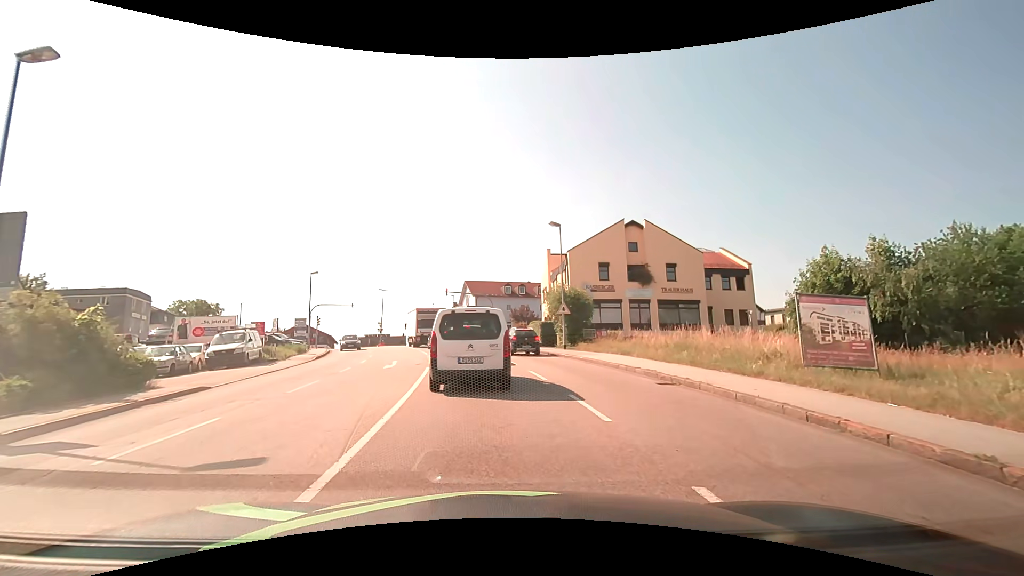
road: tertiary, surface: asphalt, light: Day
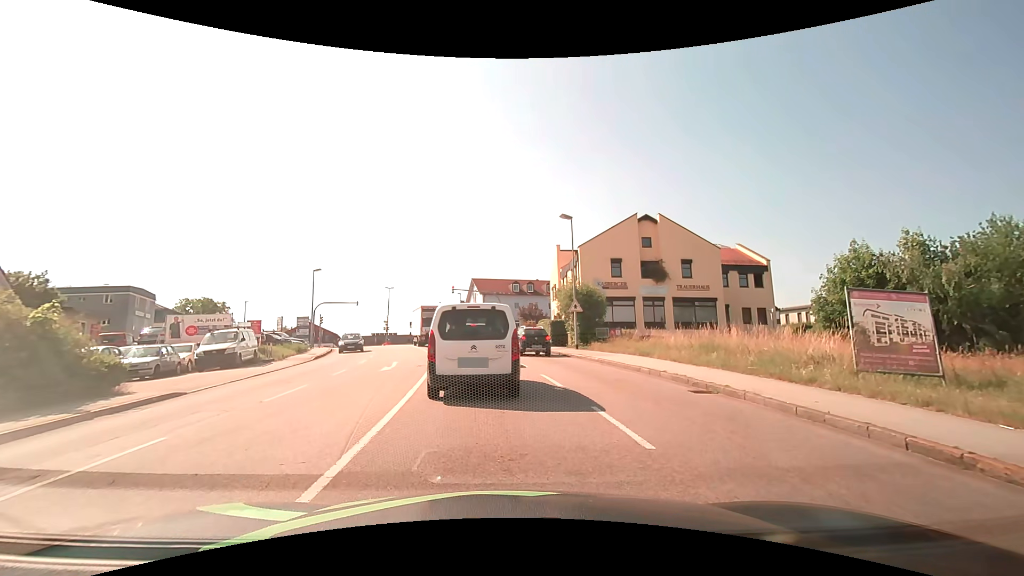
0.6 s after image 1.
(0.0, +1.7) m; -1°
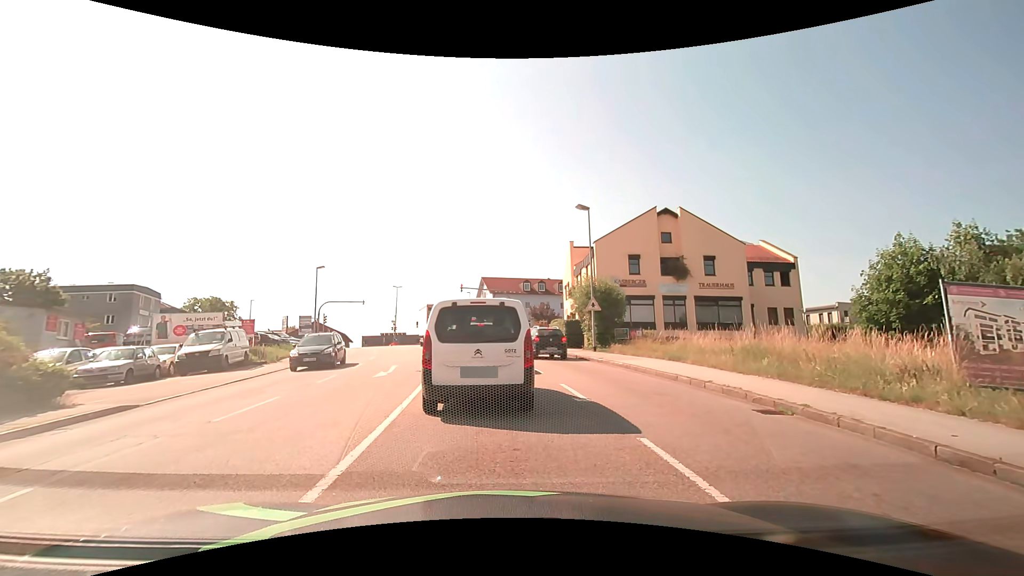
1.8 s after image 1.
(0.0, +2.3) m; 0°
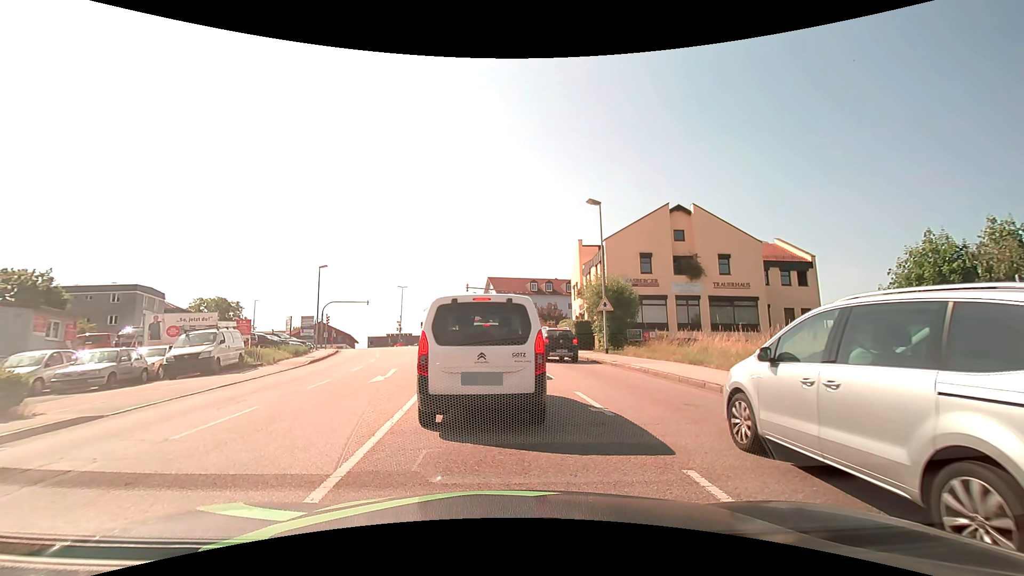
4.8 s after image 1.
(0.0, +1.4) m; 0°
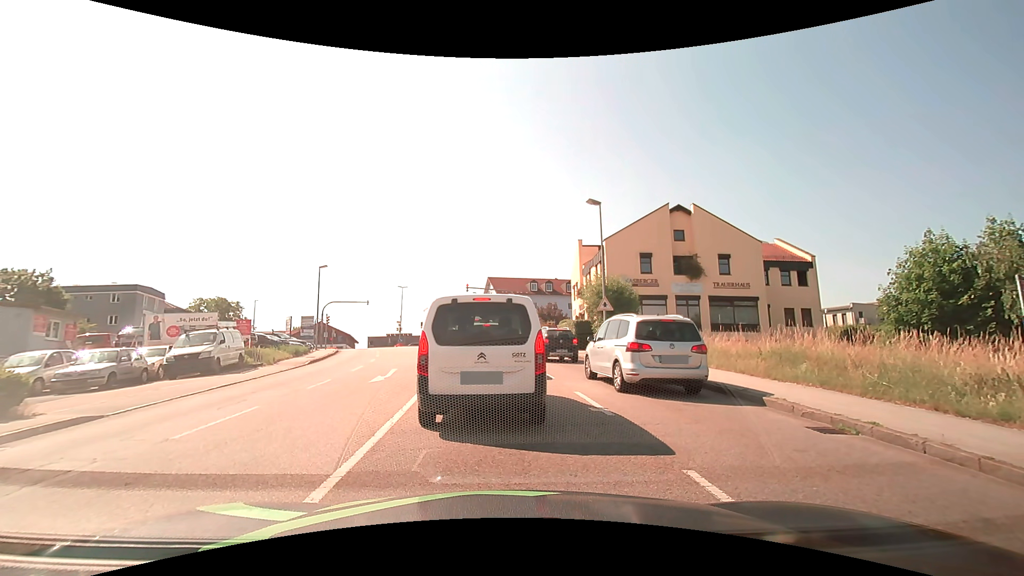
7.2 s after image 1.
(0.0, 0.0) m; 0°
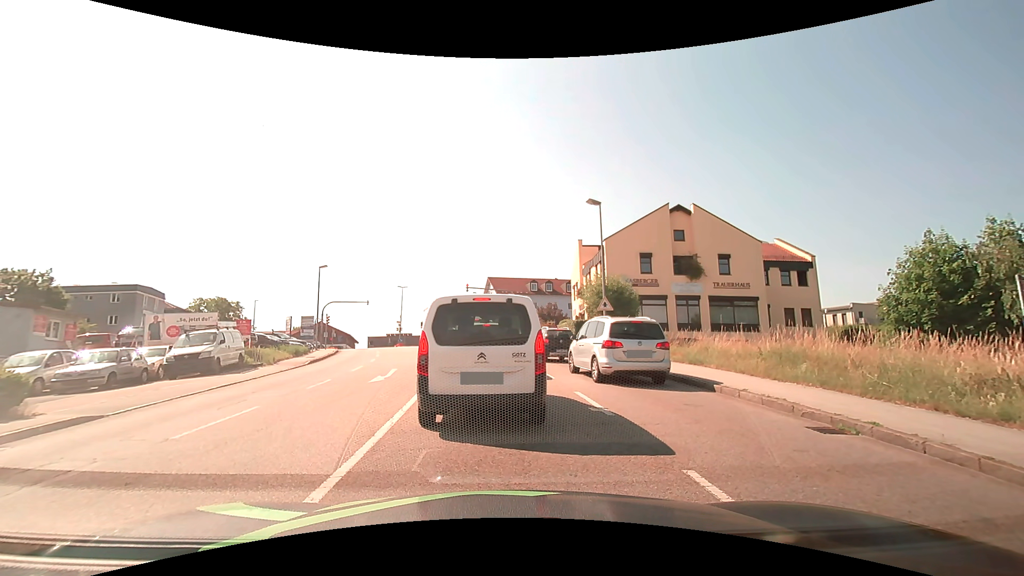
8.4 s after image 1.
(0.0, 0.0) m; 0°
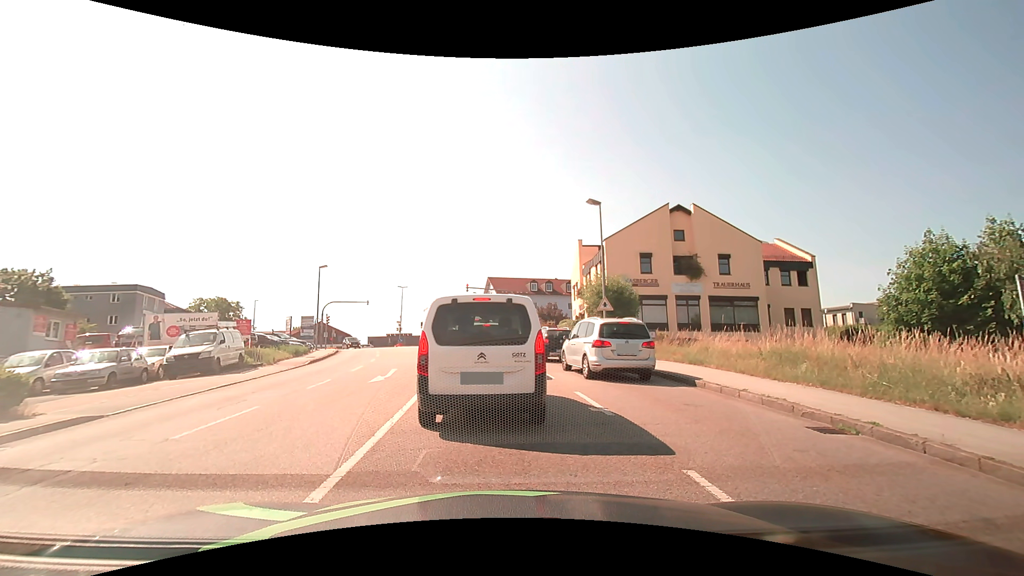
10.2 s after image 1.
(0.0, 0.0) m; 0°
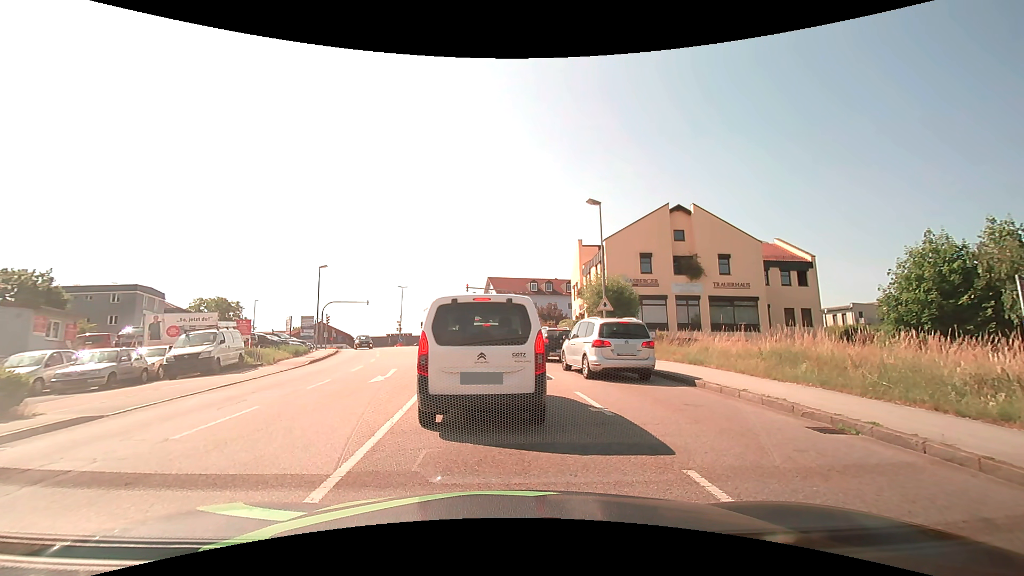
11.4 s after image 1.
(0.0, 0.0) m; 0°
